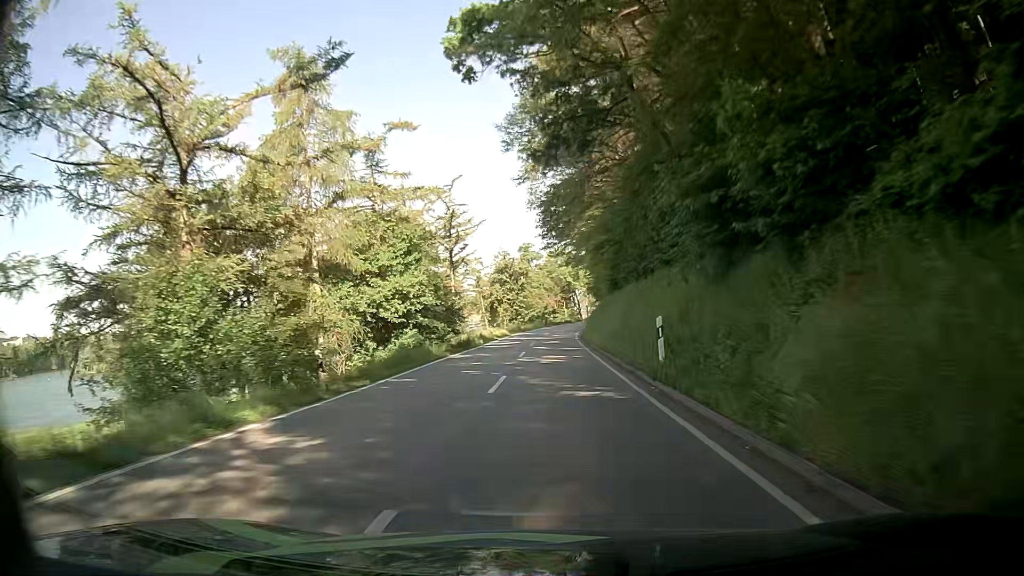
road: secondary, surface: asphalt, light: Day
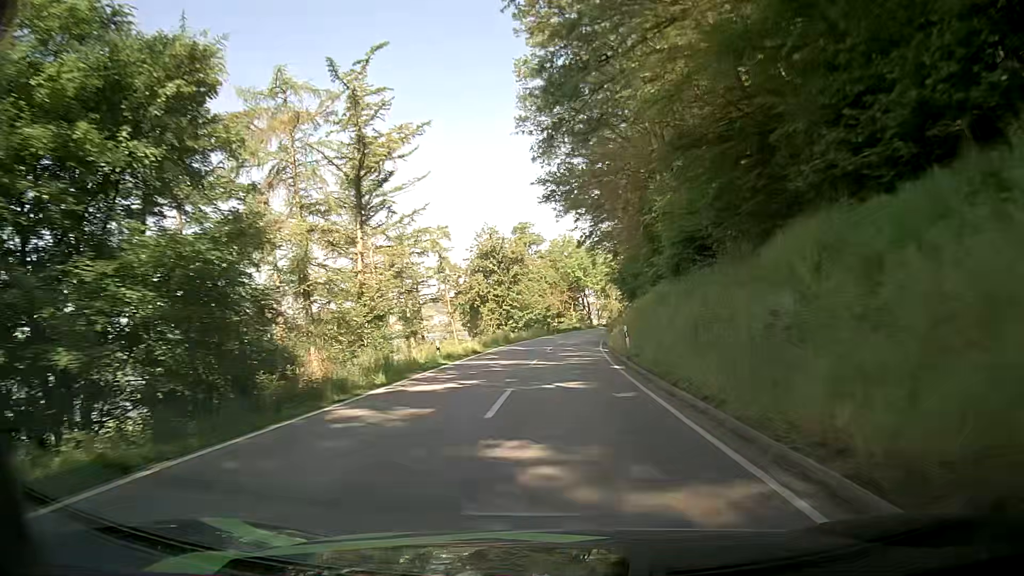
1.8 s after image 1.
(-0.3, +27.1) m; -2°
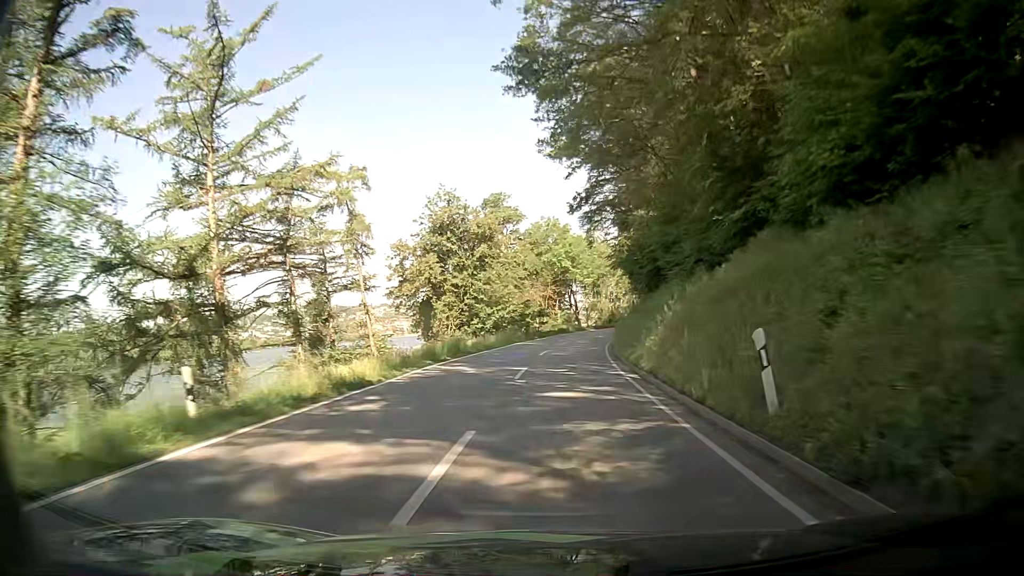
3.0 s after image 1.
(+0.7, +18.1) m; +3°
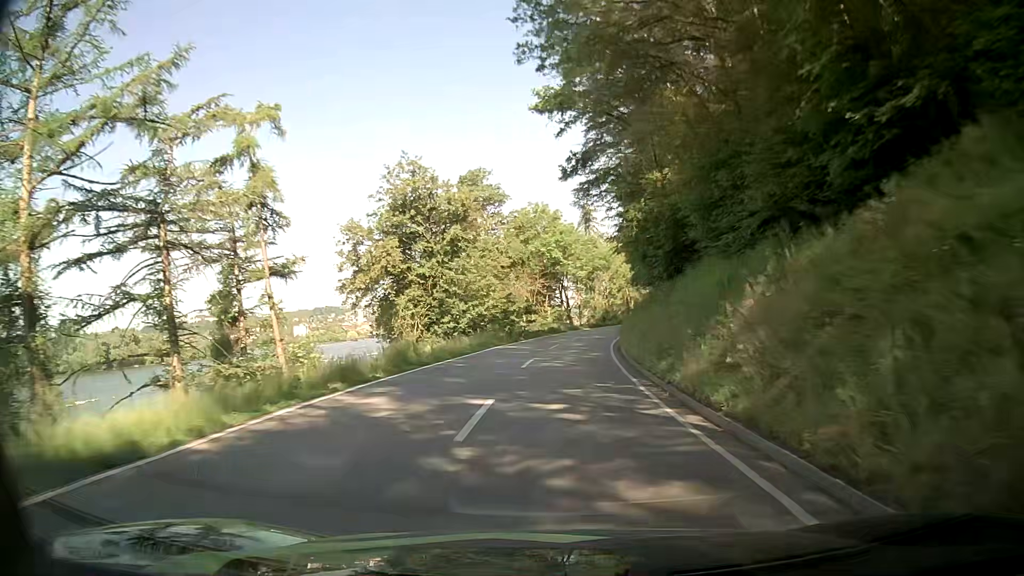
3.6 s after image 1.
(0.0, +9.2) m; 0°
